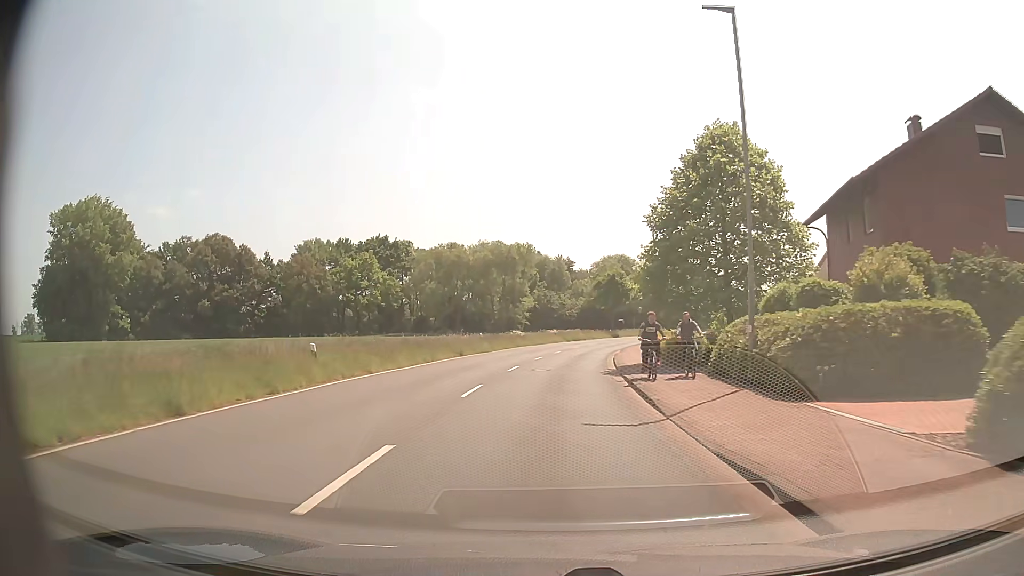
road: tertiary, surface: asphalt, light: Day
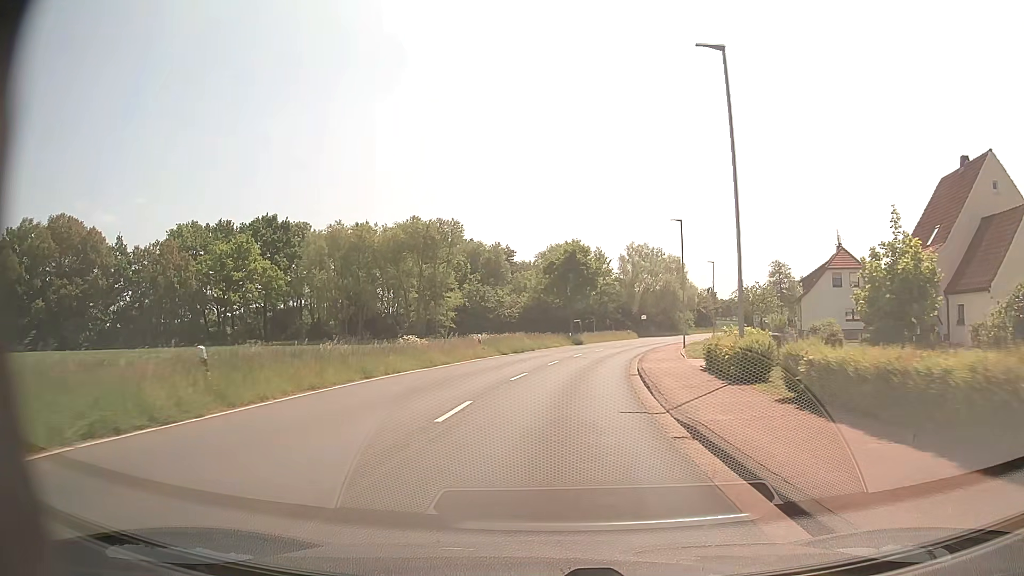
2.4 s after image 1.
(+0.8, +30.6) m; +4°
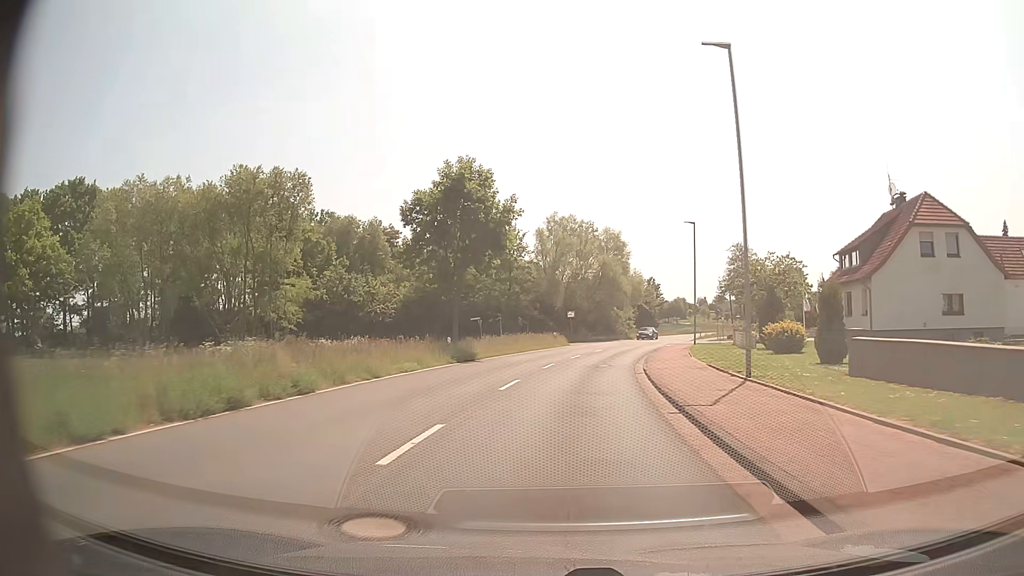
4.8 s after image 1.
(+2.1, +30.3) m; +8°
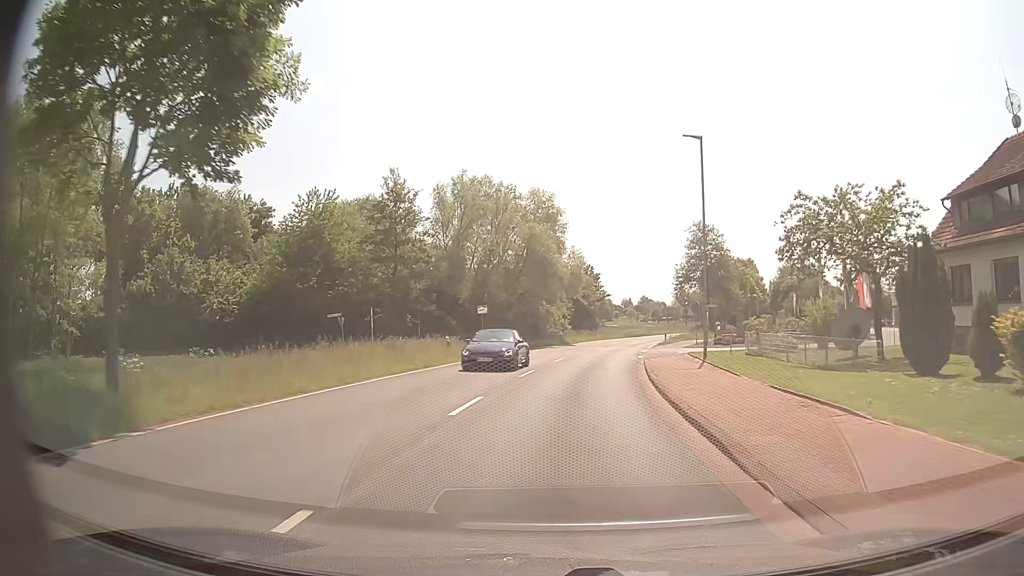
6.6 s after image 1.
(+1.3, +22.8) m; +7°
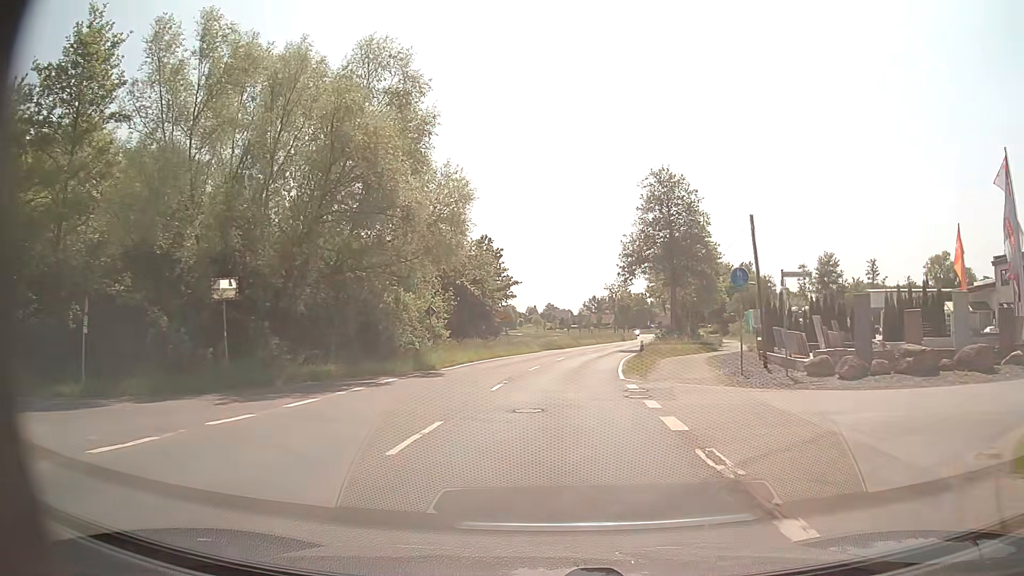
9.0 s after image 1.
(+2.2, +30.1) m; +8°
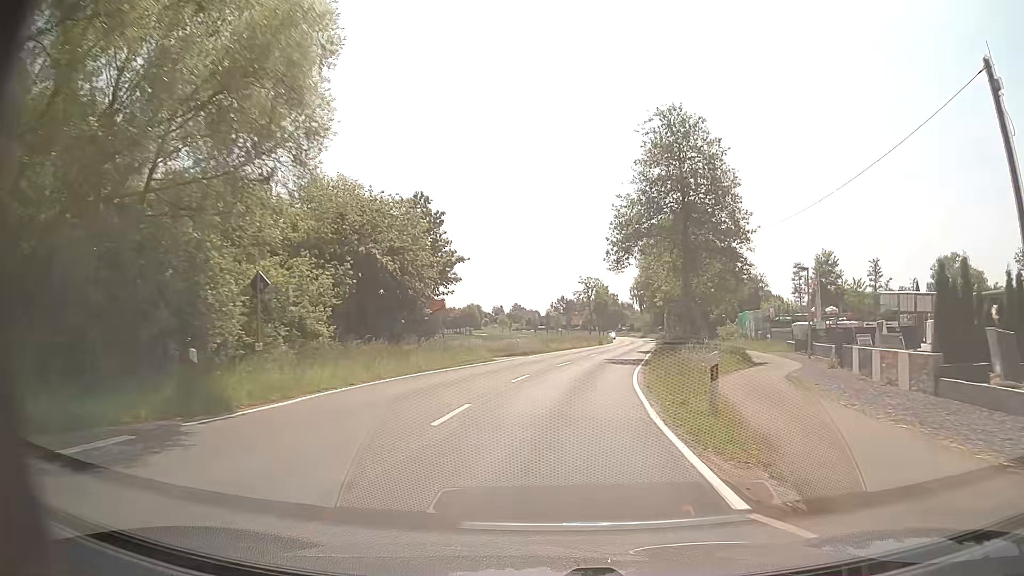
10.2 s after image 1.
(+0.4, +15.9) m; +3°
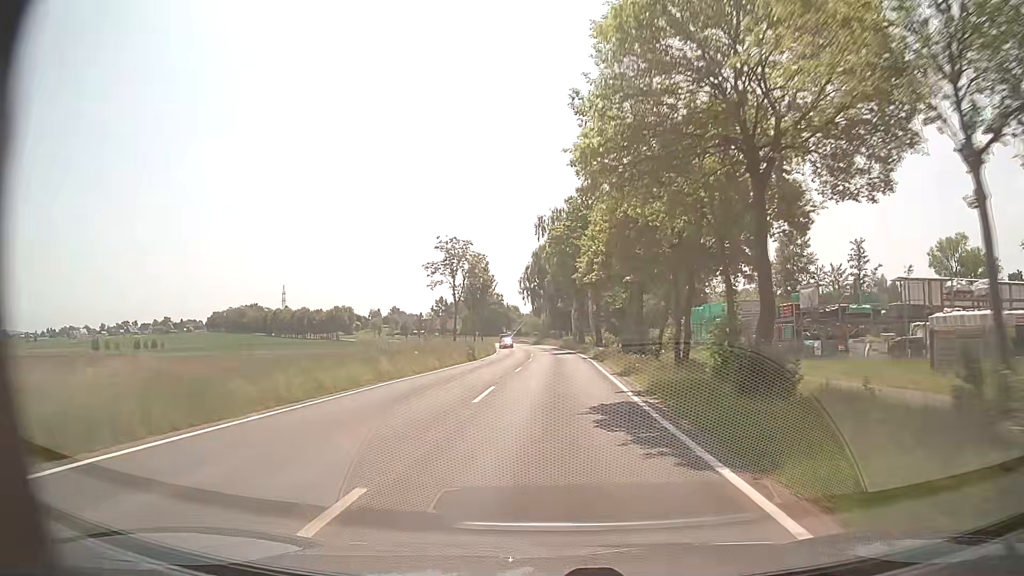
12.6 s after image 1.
(+3.5, +38.3) m; +10°
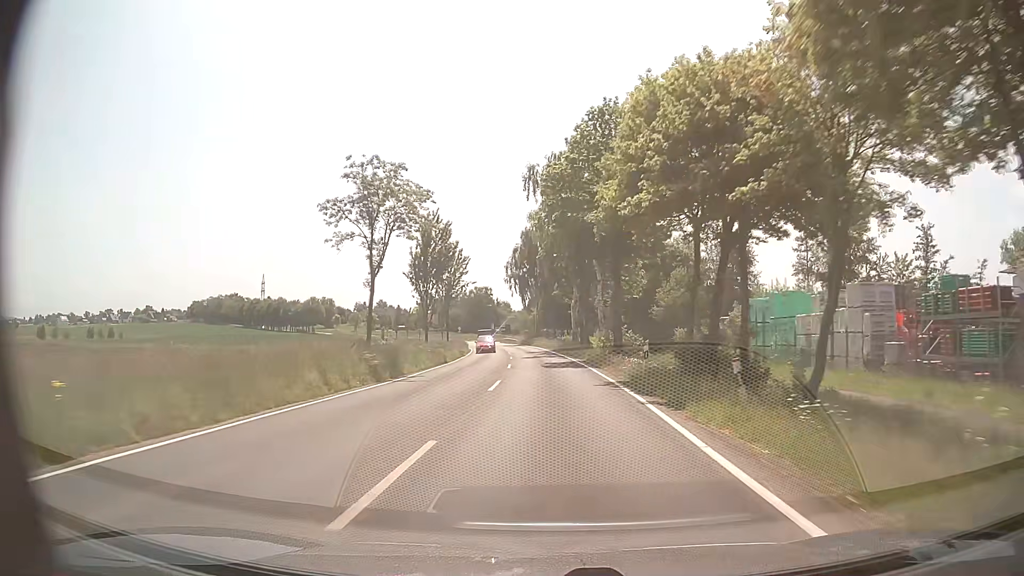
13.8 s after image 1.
(+0.2, +21.5) m; +1°
(0, +10) (0, +20) (0, +30) (-1, +40) (-1, +50) (-2, +60) (-3, +70) (-4, +80) (-6, +90) (-7, +100) m
